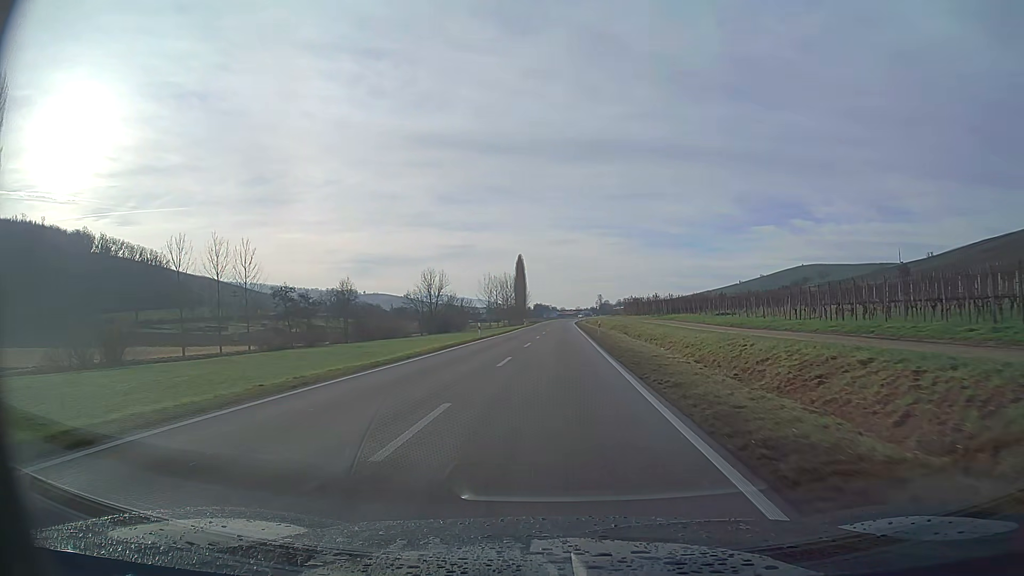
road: primary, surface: asphalt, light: Day
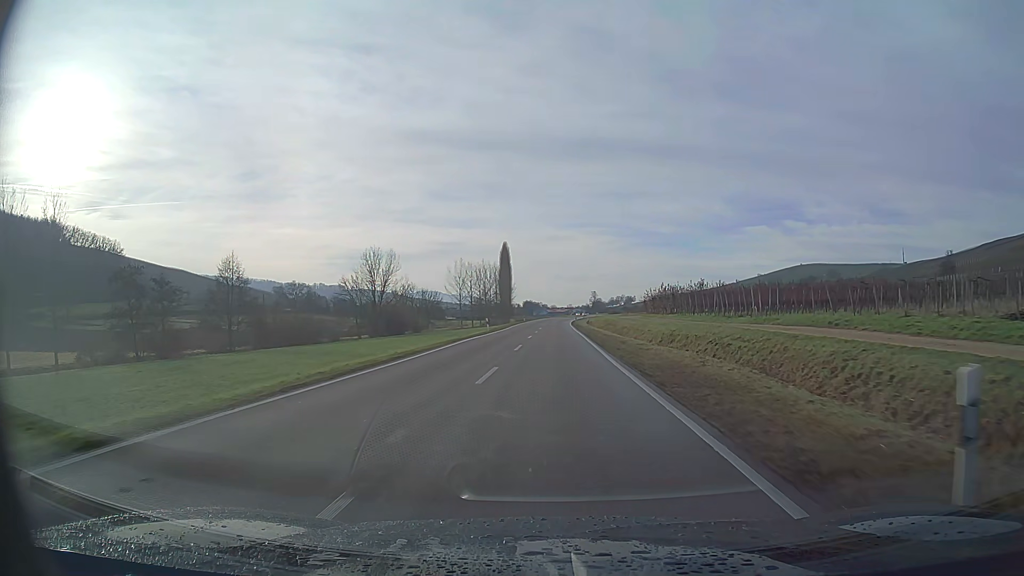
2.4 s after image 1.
(+0.3, +41.1) m; +1°
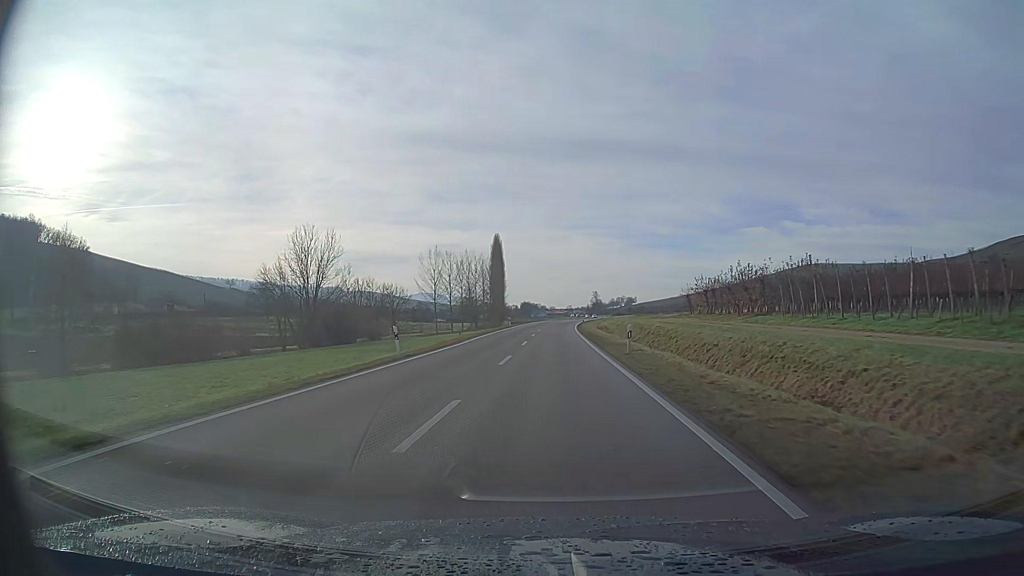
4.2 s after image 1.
(0.0, +30.8) m; 0°
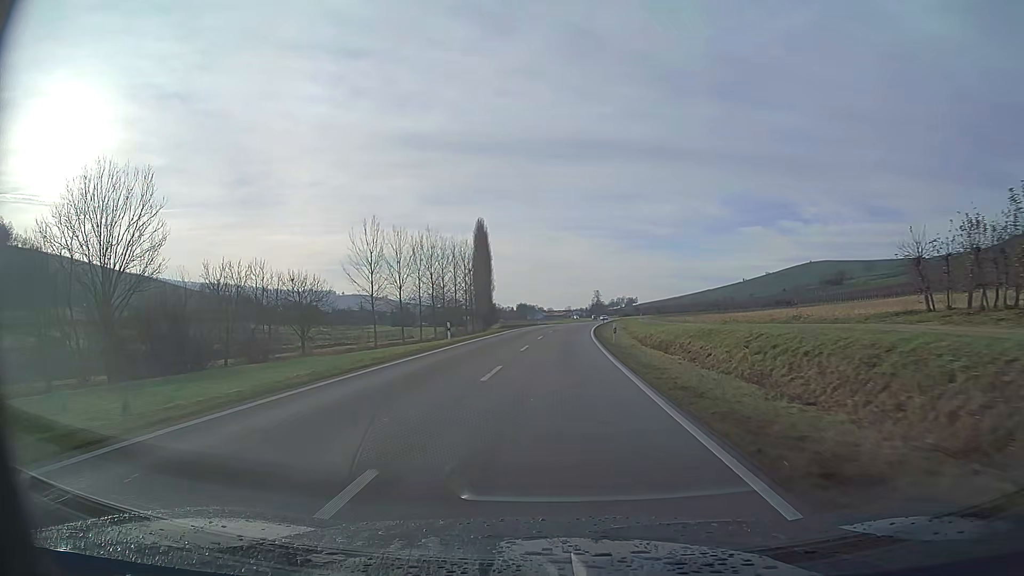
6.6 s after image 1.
(+0.1, +41.0) m; 0°
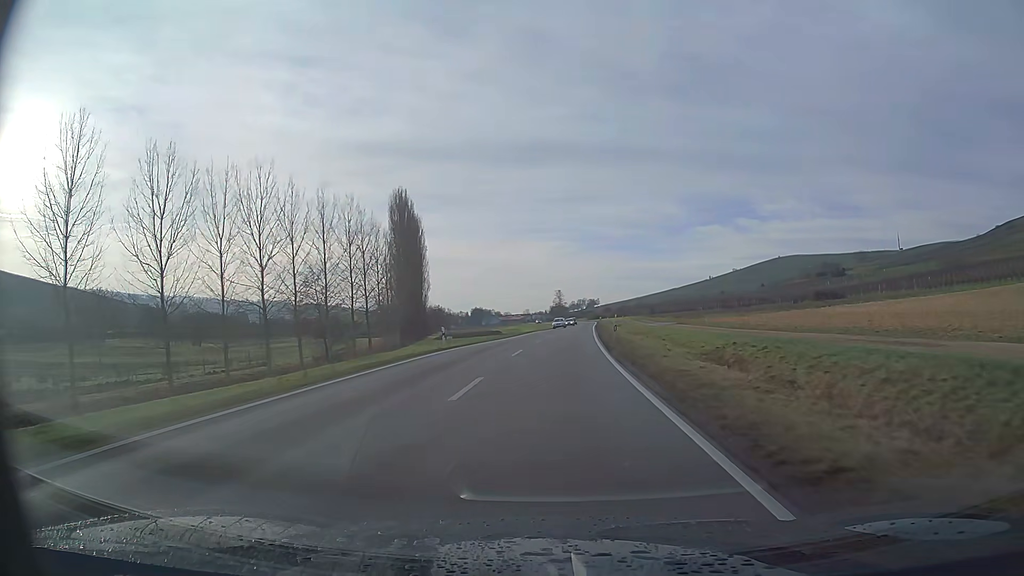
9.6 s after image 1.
(+1.4, +51.1) m; +4°
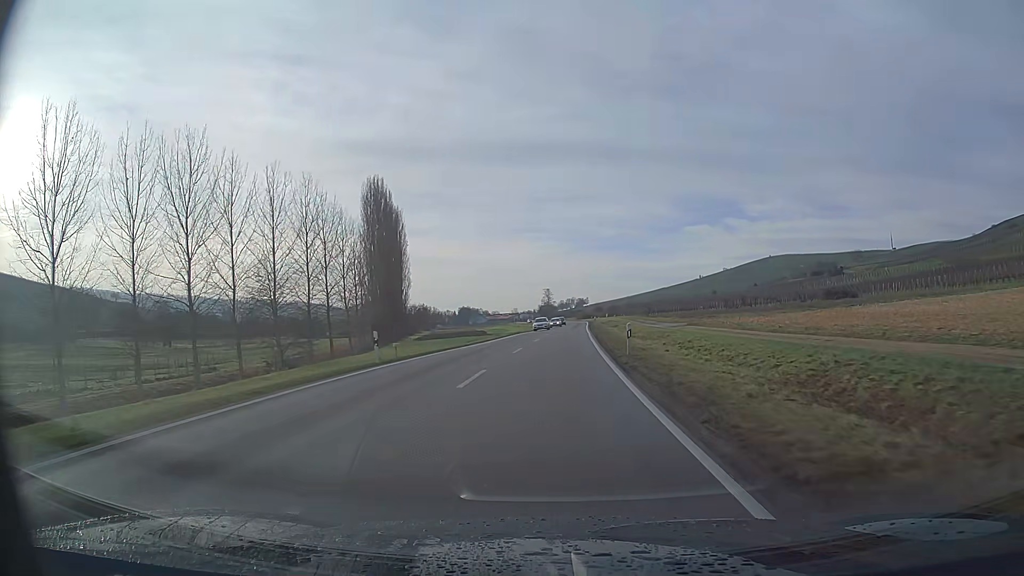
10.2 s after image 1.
(+0.1, +10.2) m; +1°
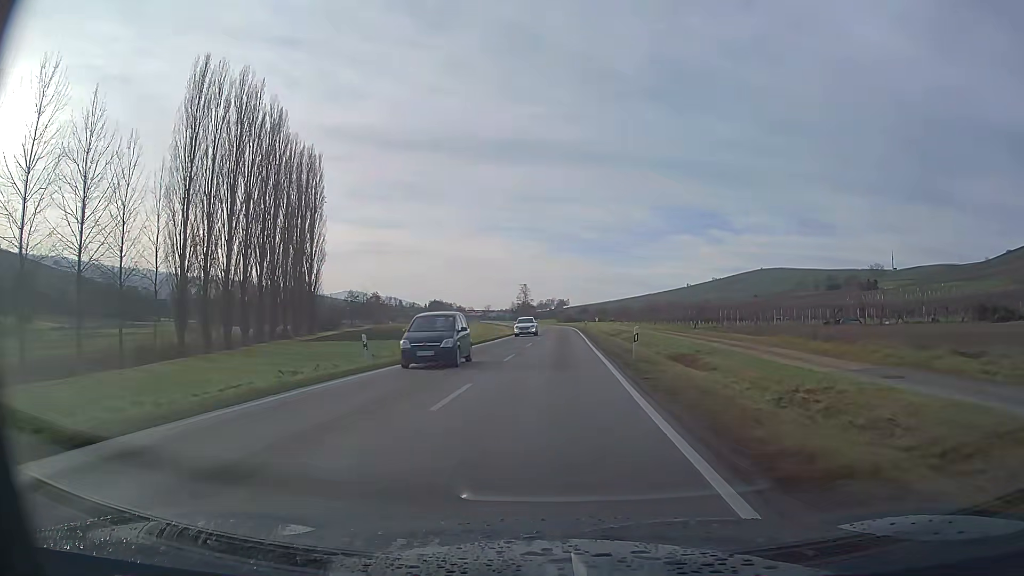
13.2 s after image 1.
(+0.9, +51.1) m; +1°
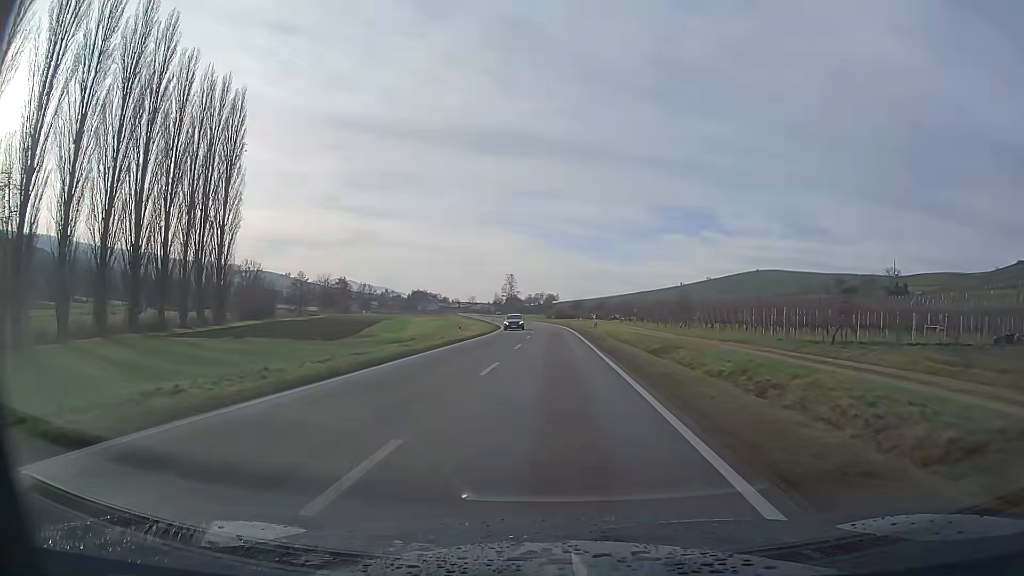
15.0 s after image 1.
(+0.2, +30.7) m; +1°
(0, +10) (0, +20) (0, +30) (0, +40) (0, +50) (-1, +60) (-1, +70) (-2, +80) (-3, +90) (-5, +100) m
